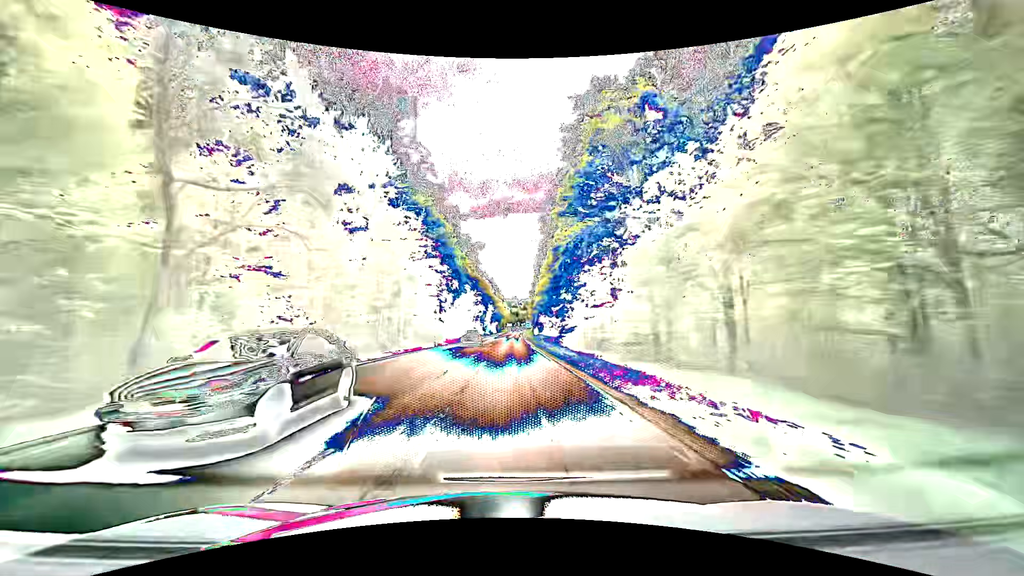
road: secondary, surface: asphalt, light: Day
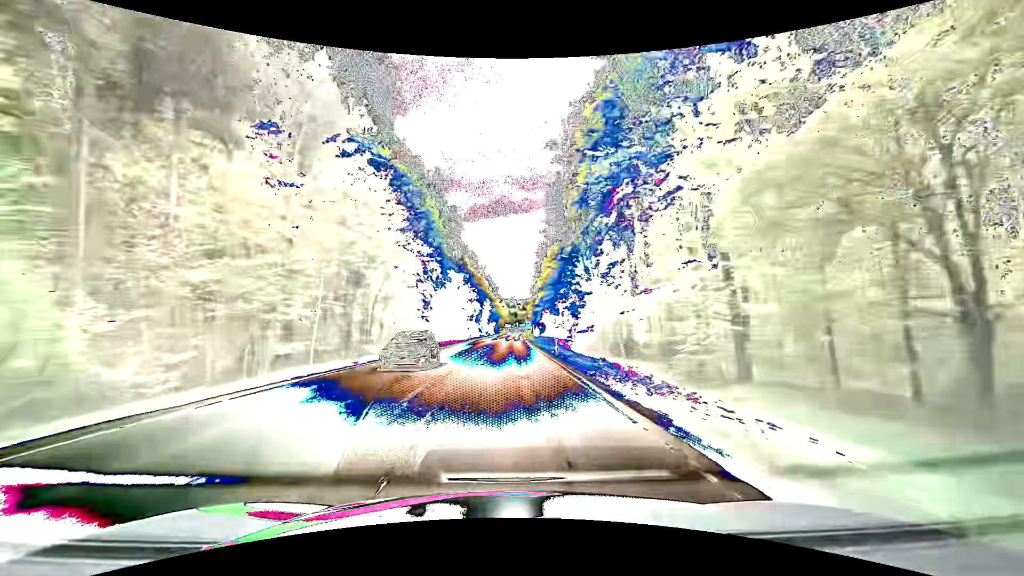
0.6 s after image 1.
(0.0, +15.8) m; 0°
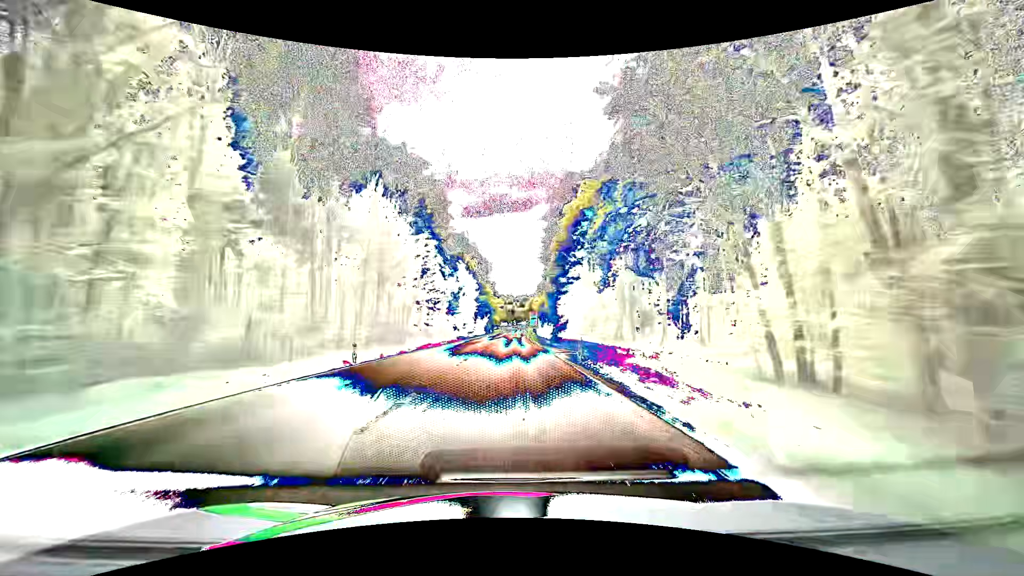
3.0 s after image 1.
(+0.4, +63.1) m; 0°
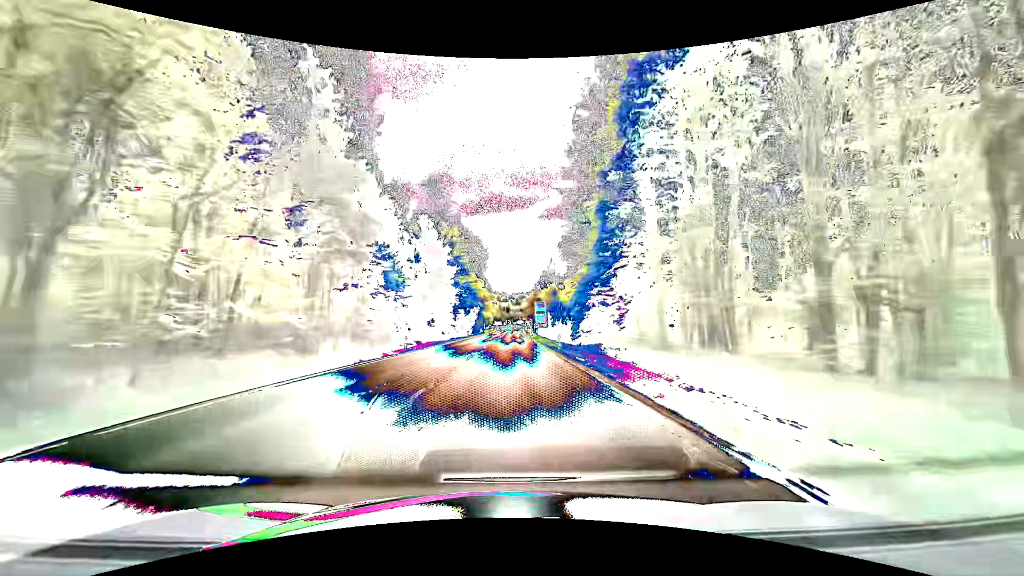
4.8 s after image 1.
(+0.2, +45.7) m; +1°
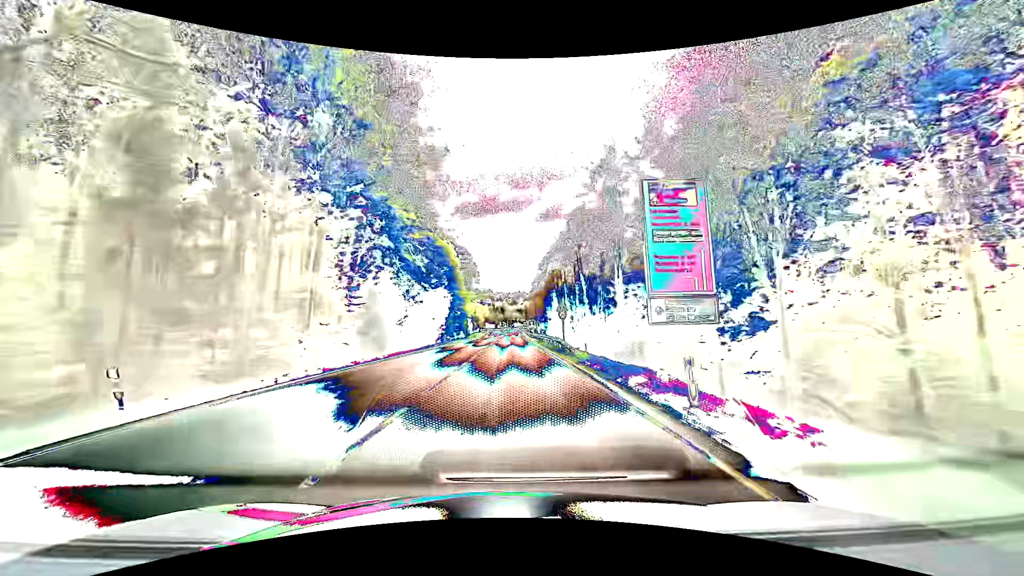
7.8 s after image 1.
(+0.5, +70.9) m; +1°
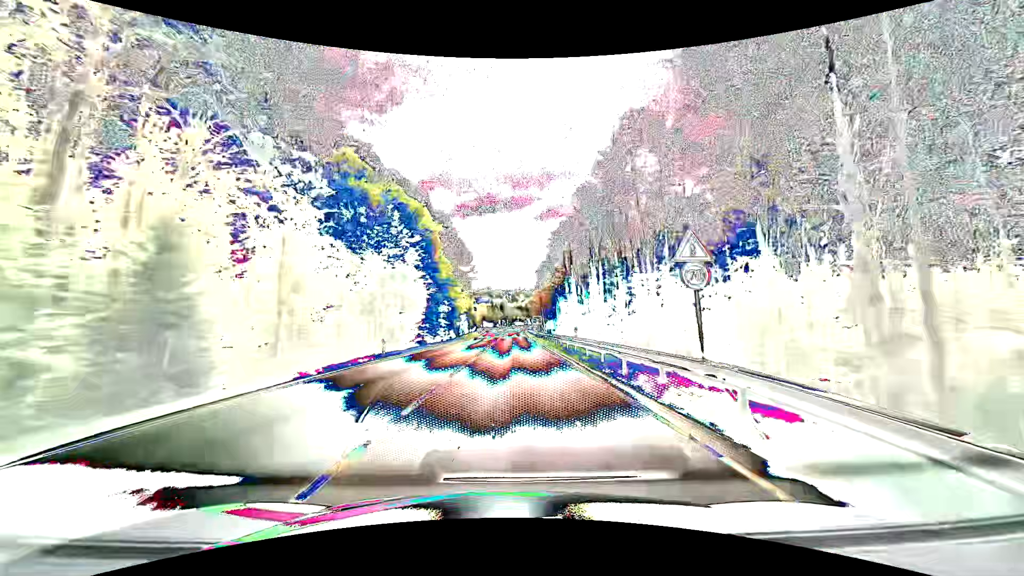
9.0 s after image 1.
(-0.1, +26.5) m; 0°
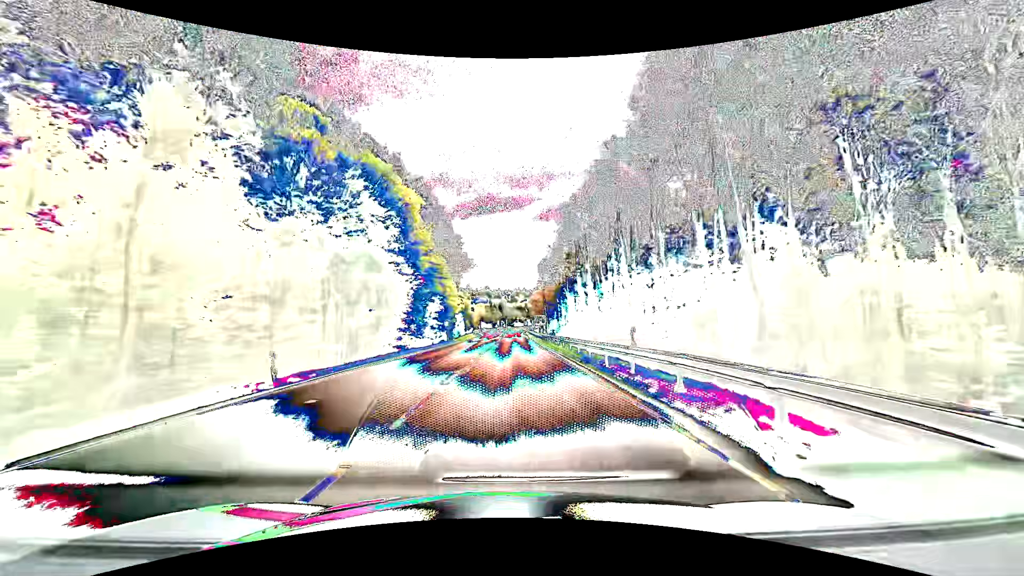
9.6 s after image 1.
(0.0, +12.8) m; 0°
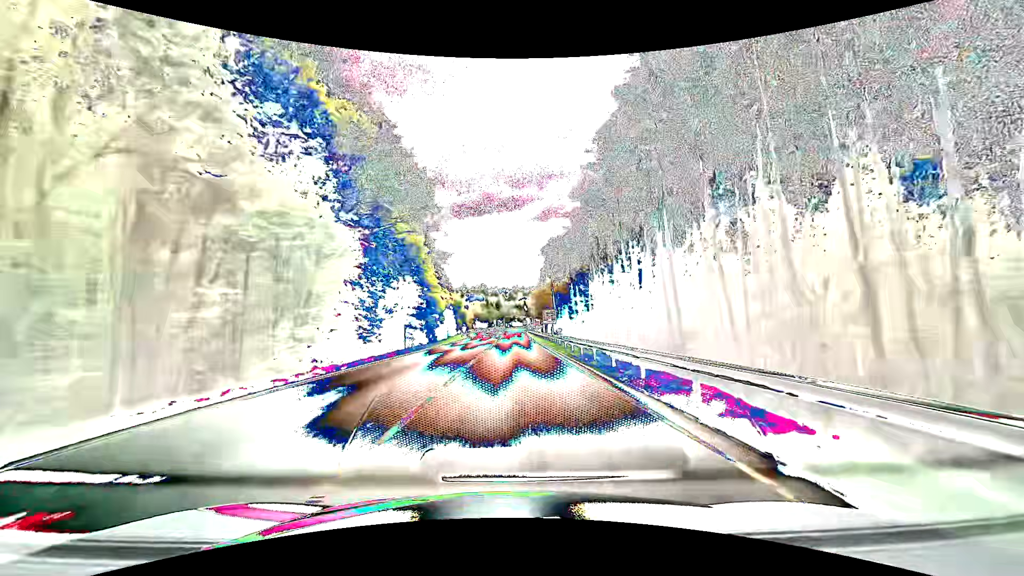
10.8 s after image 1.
(+0.1, +24.8) m; 0°
(0, +10) (0, +20) (0, +30) (0, +40) (+1, +50) (+1, +60) (+1, +70) (+1, +80) (+1, +90) (+1, +100) m
